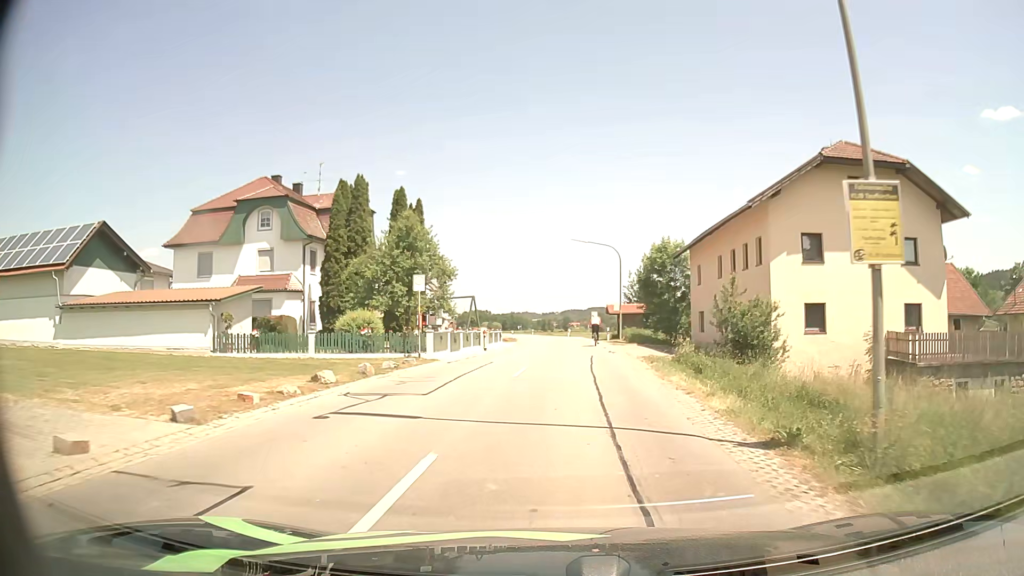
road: secondary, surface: asphalt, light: Day
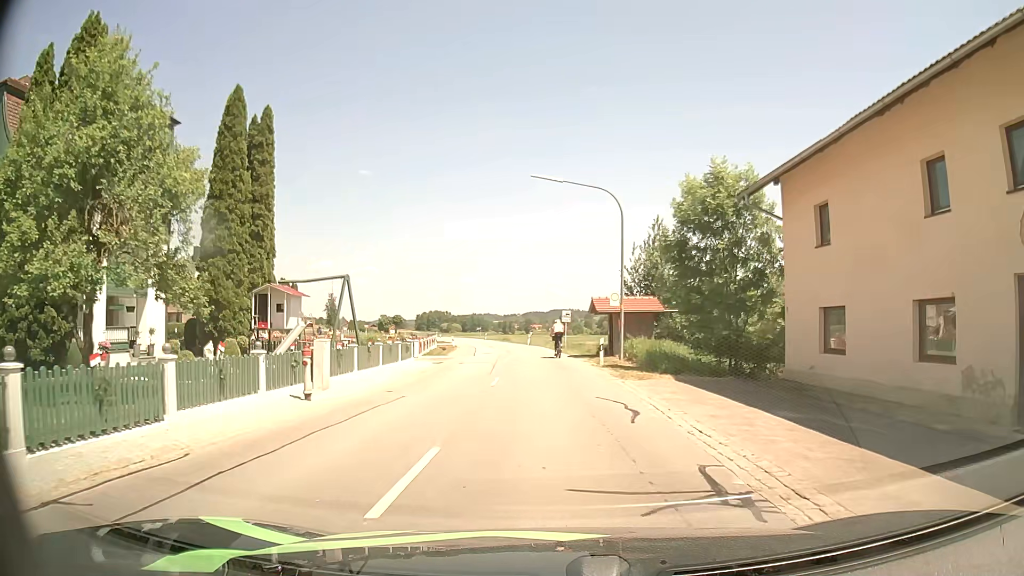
(+0.4, +22.1) m; +2°
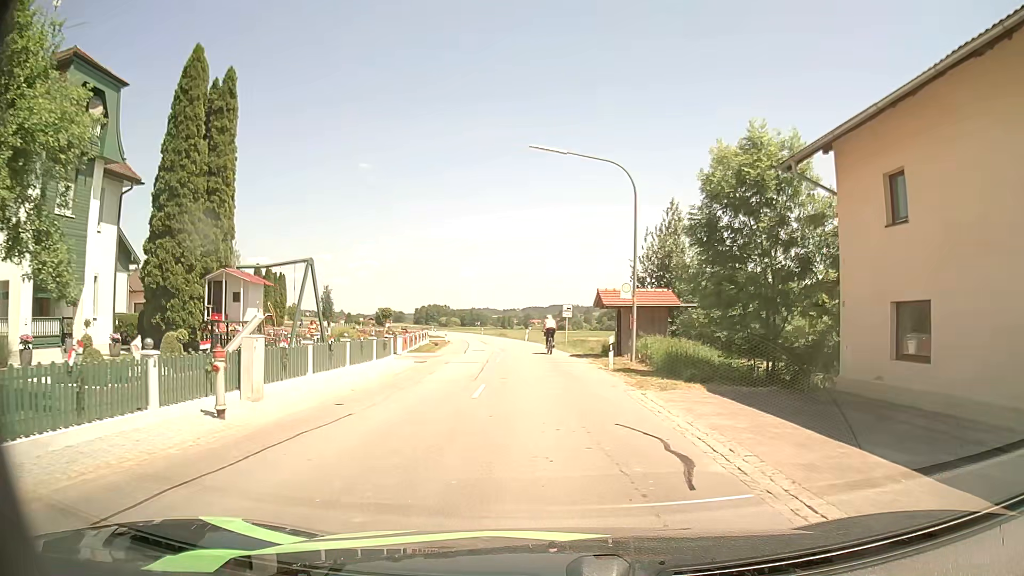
(0.0, +4.0) m; 0°
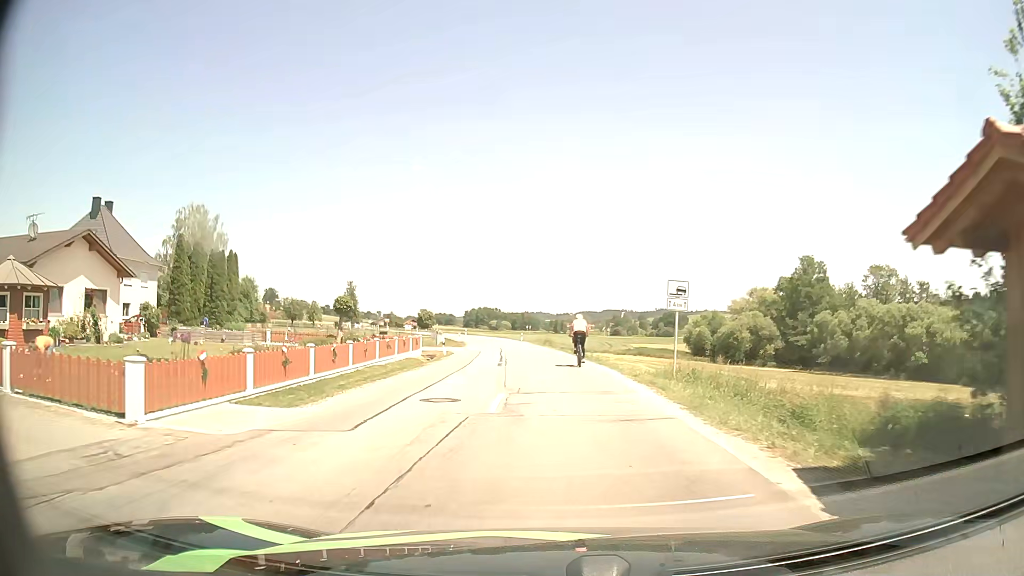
(-0.6, +25.1) m; -4°
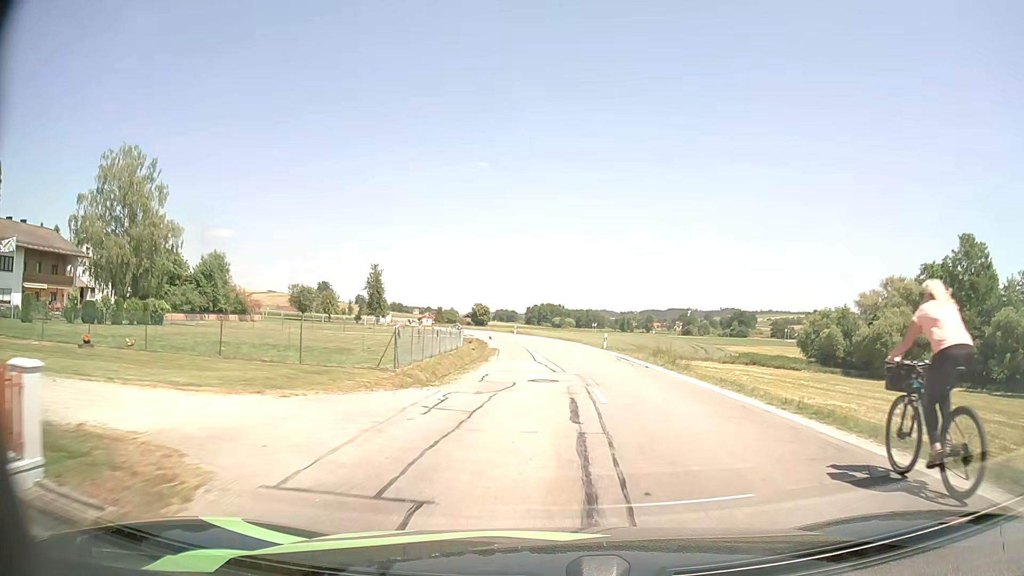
(-2.3, +35.6) m; -5°
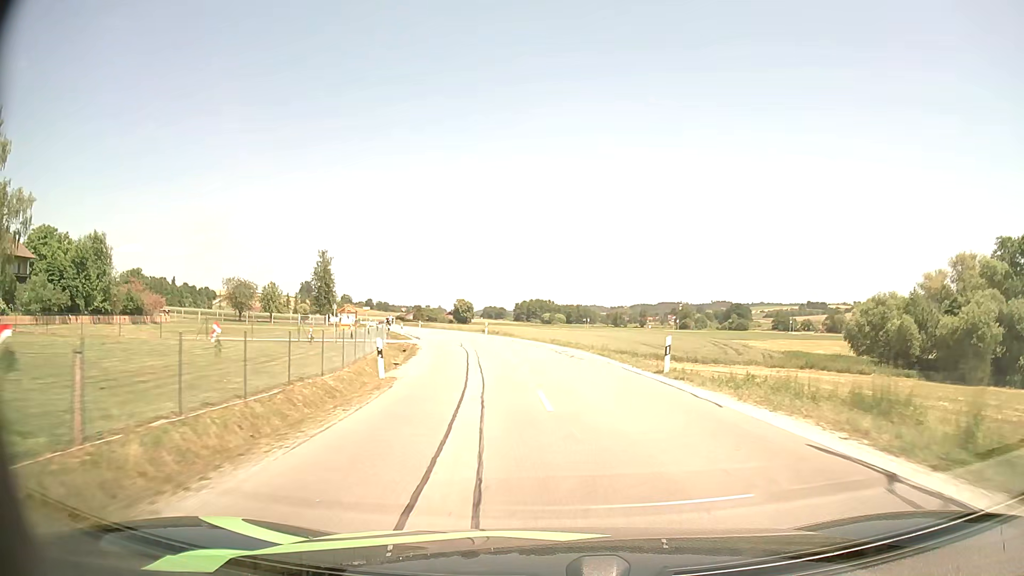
(+0.4, +25.3) m; +1°
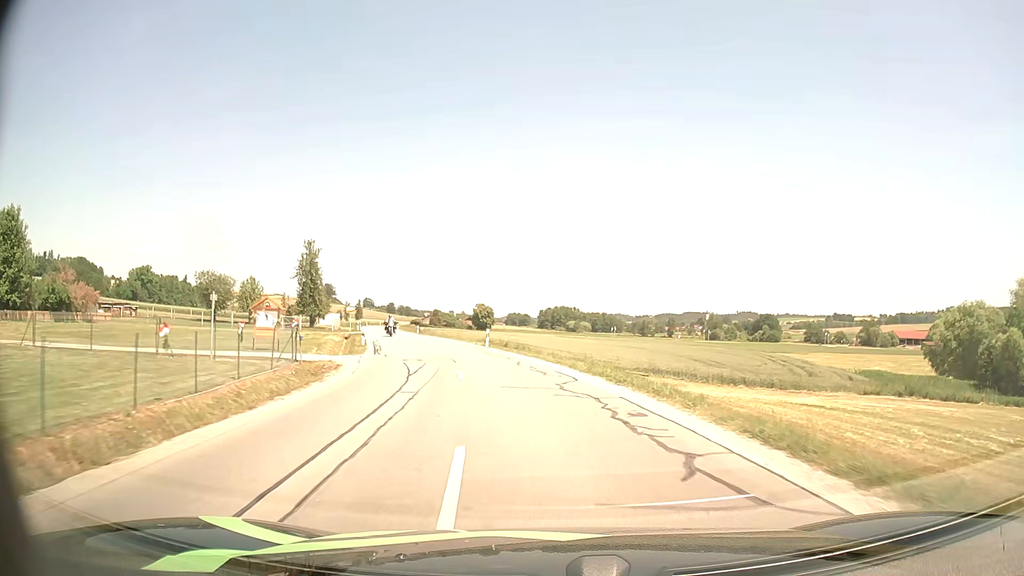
(-0.3, +17.5) m; -2°
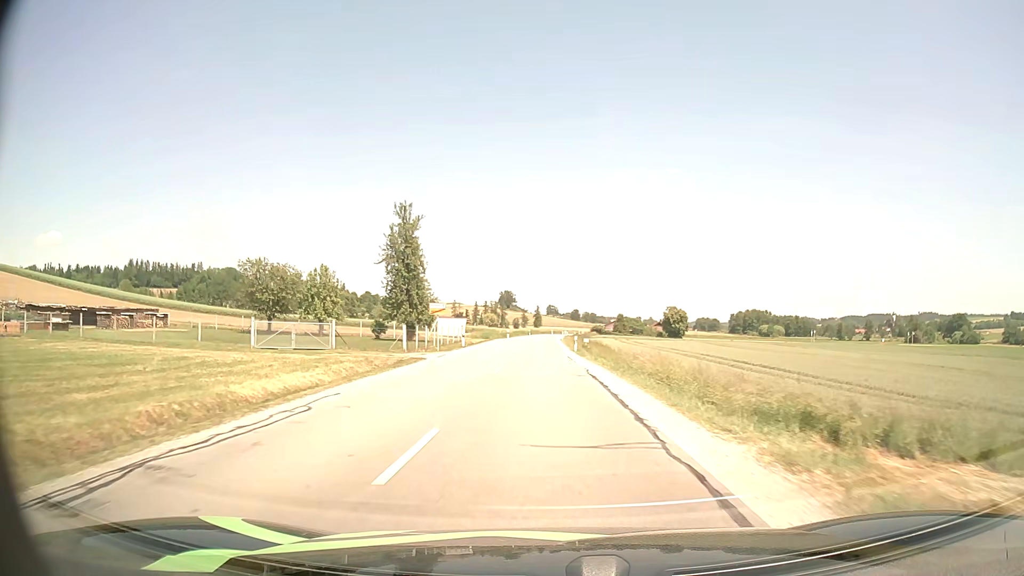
(-4.7, +35.8) m; -16°
(0, +10) (0, +20) (-1, +30) (-1, +40) (-1, +50) (-1, +60) (-1, +70) (-1, +80) (-1, +90) (-1, +100) m
